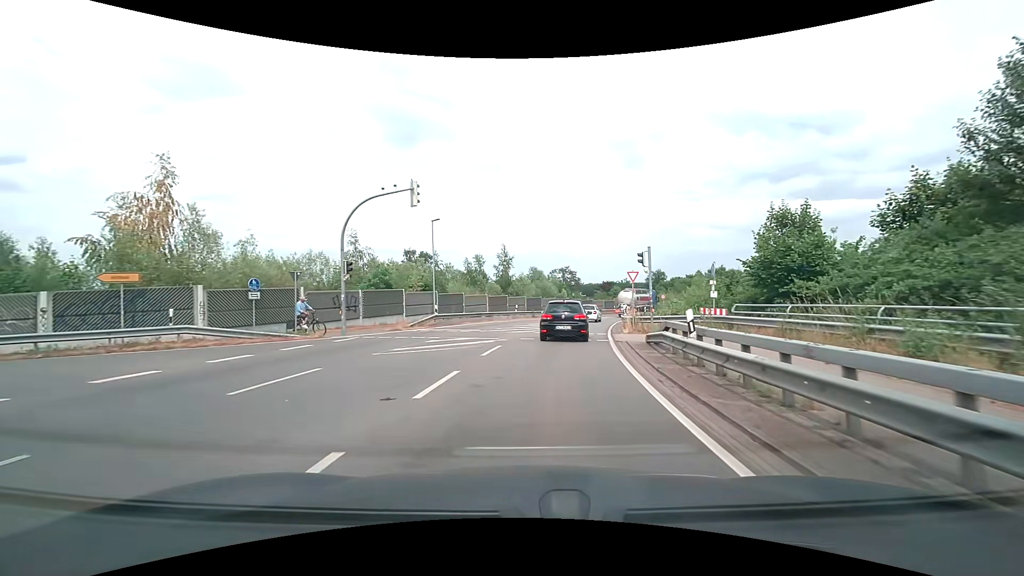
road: secondary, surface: asphalt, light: Day
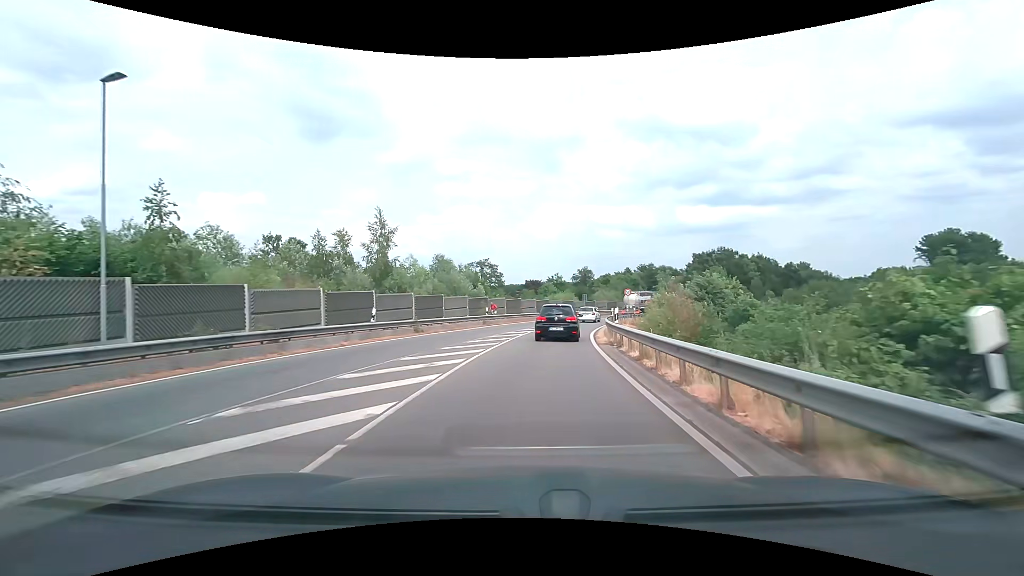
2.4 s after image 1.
(+2.0, +24.2) m; +9°
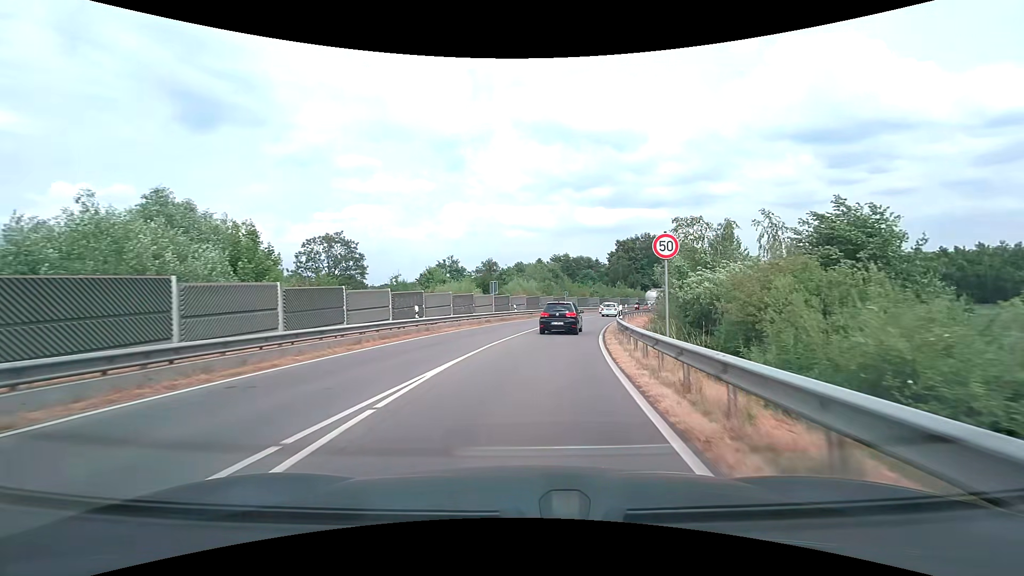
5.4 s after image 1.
(+3.1, +33.3) m; +11°
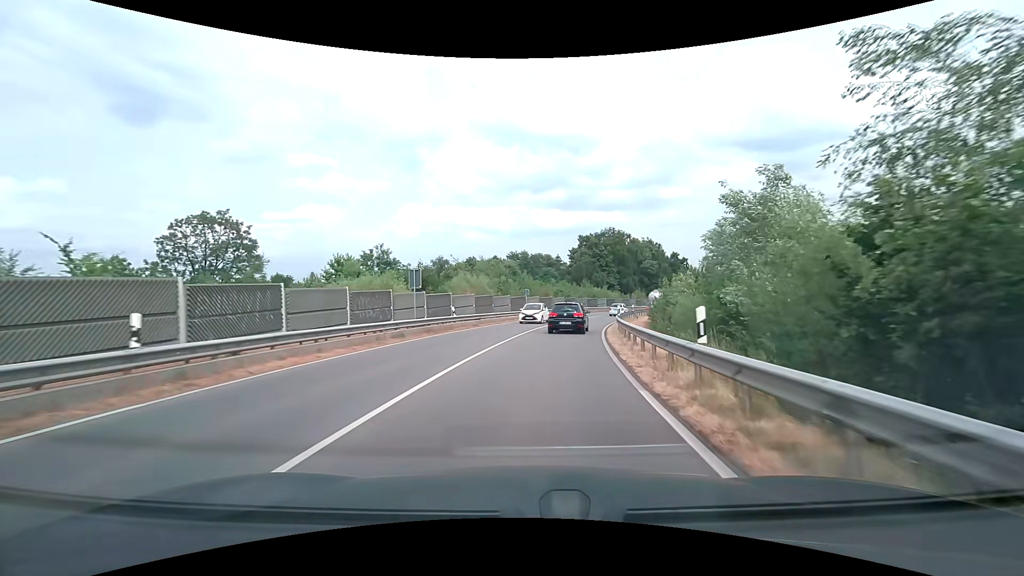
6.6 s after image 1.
(+0.6, +14.1) m; +5°
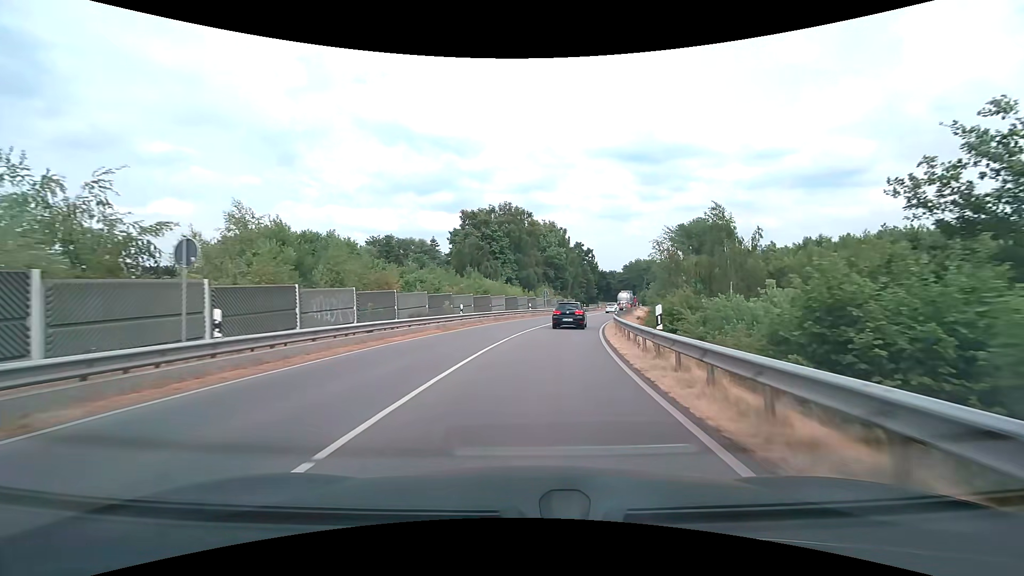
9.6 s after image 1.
(+4.2, +36.6) m; +13°
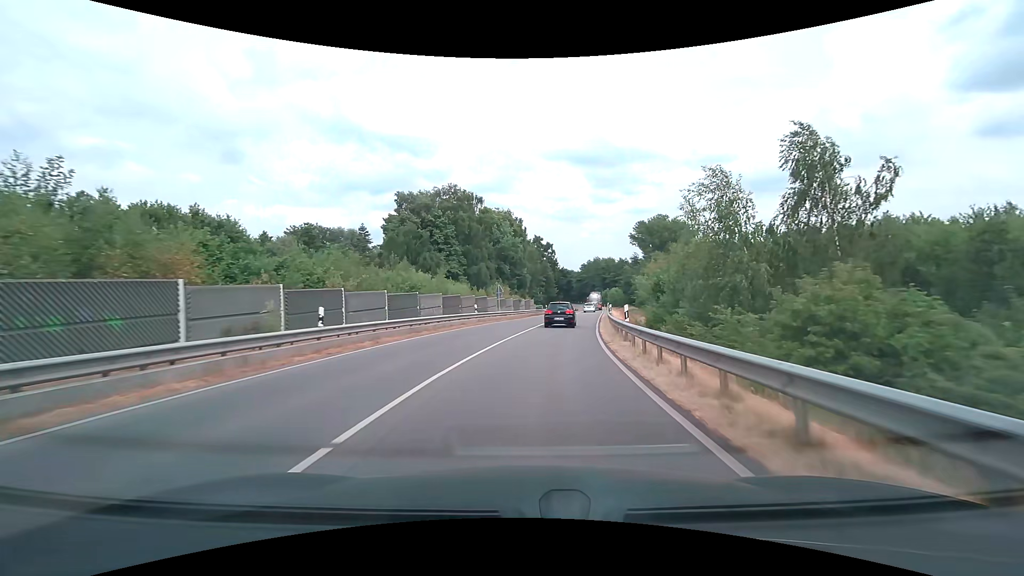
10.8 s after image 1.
(+0.7, +15.0) m; +5°
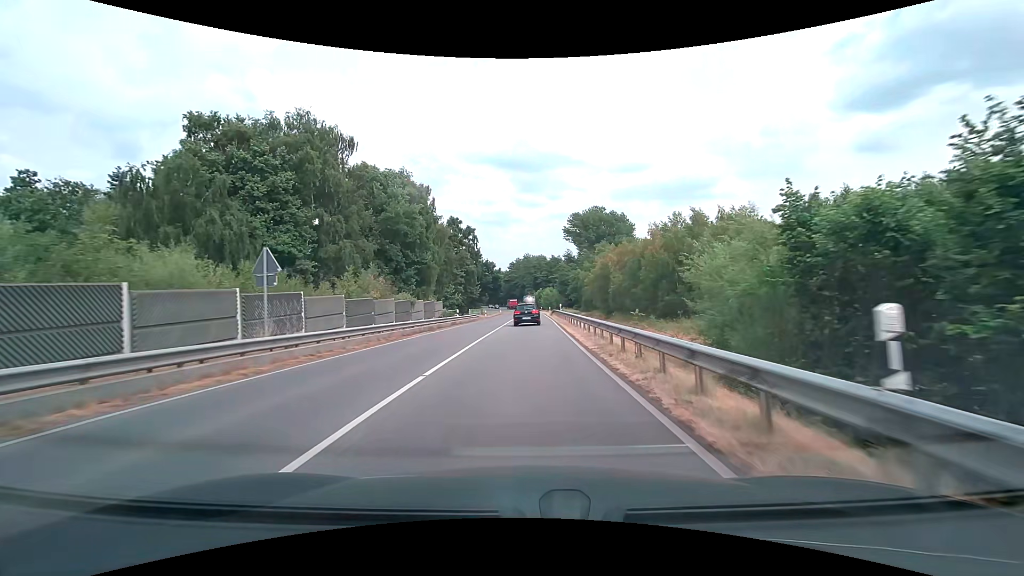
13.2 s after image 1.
(+2.4, +30.0) m; +8°
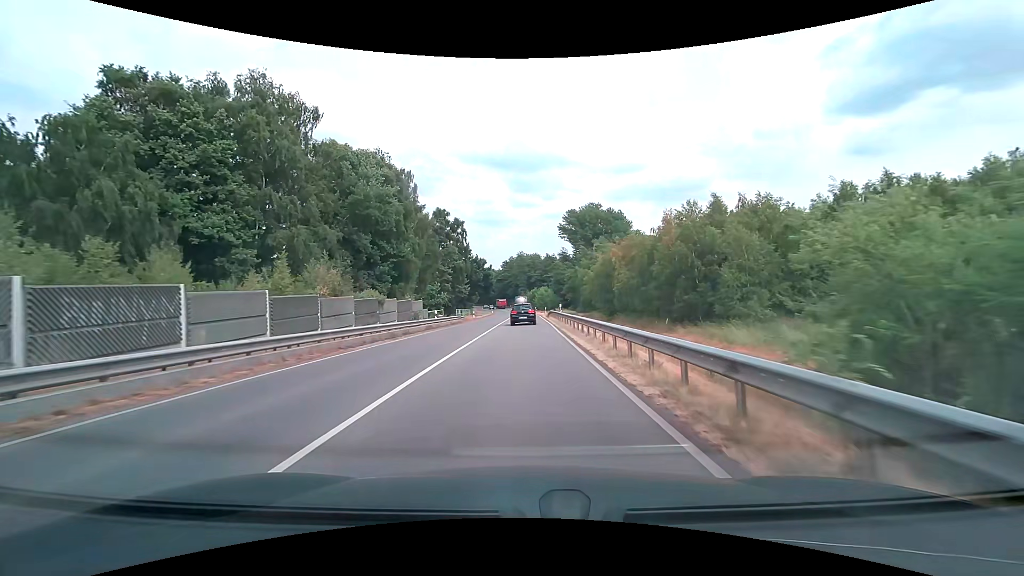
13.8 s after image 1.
(+0.1, +7.6) m; +1°
(0, +10) (0, +20) (0, +30) (0, +40) (0, +50) (0, +60) (0, +70) (0, +80) (0, +90) (0, +100) m
